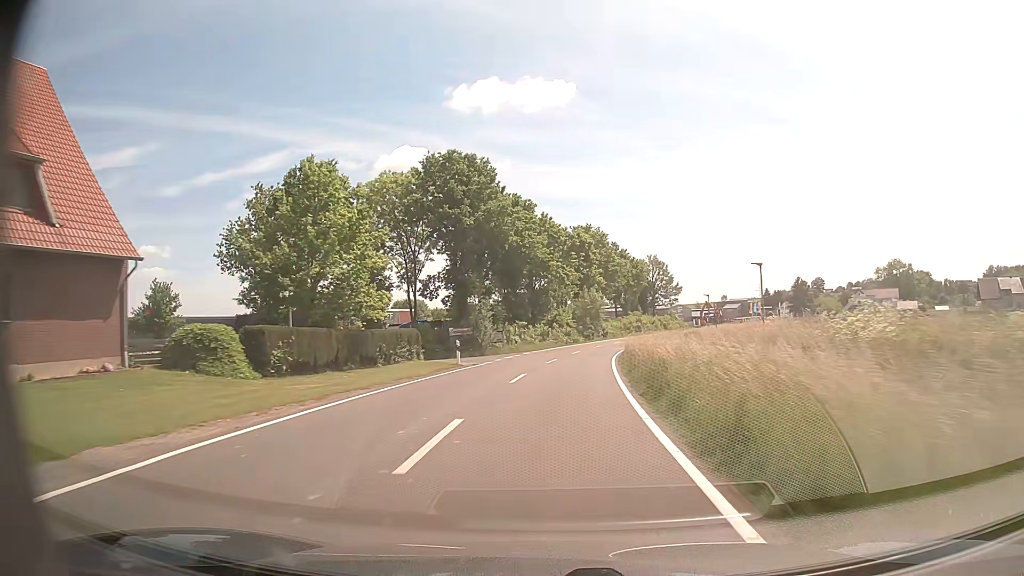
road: tertiary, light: Day
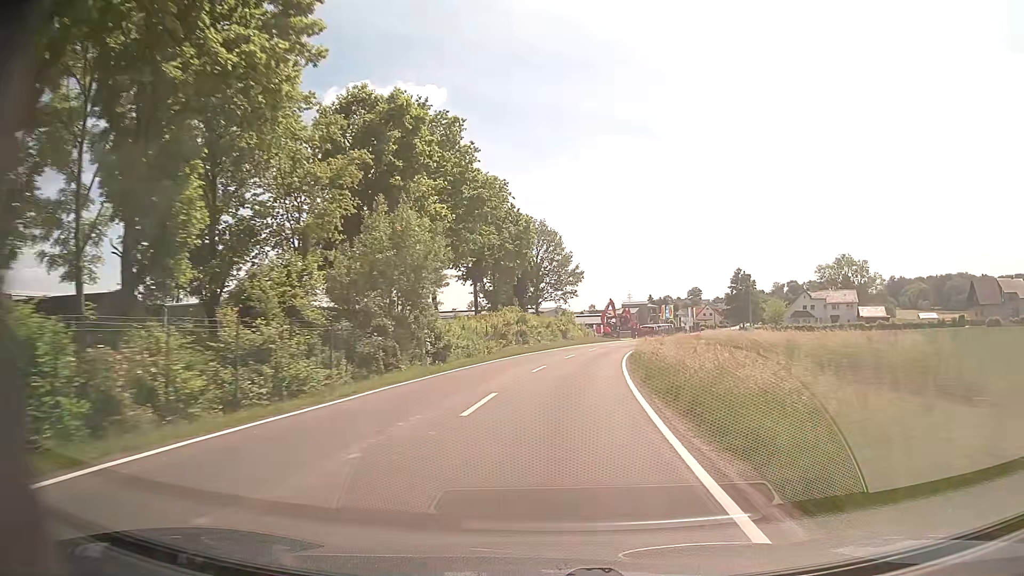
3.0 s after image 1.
(+5.3, +55.1) m; +12°
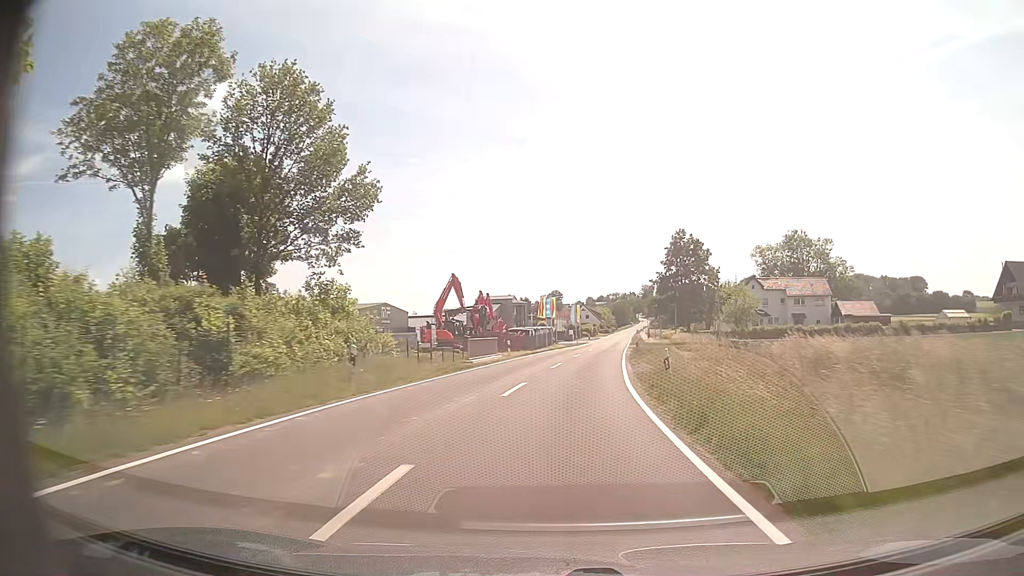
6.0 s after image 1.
(+5.8, +55.5) m; +12°
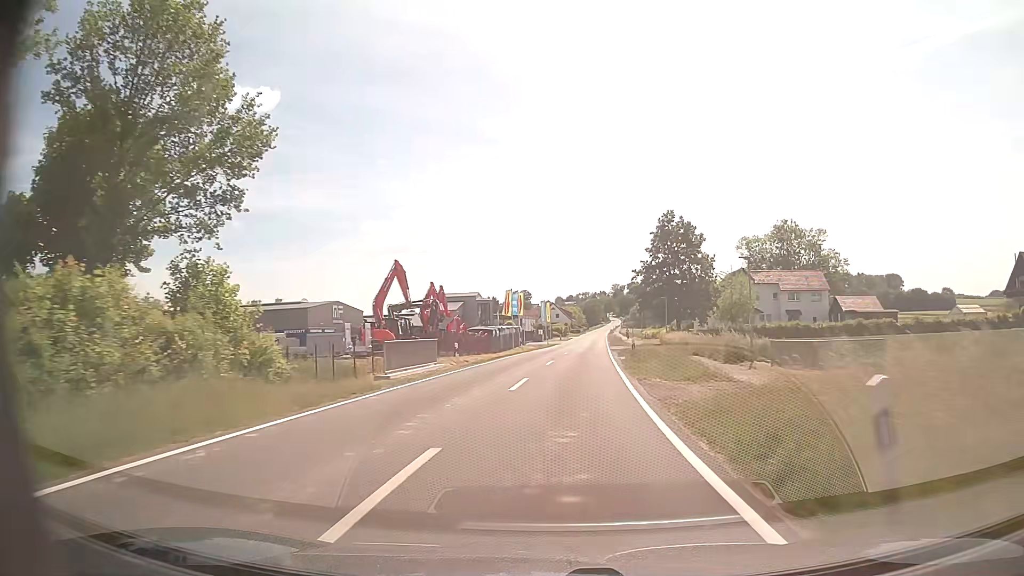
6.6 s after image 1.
(+0.3, +11.0) m; +3°
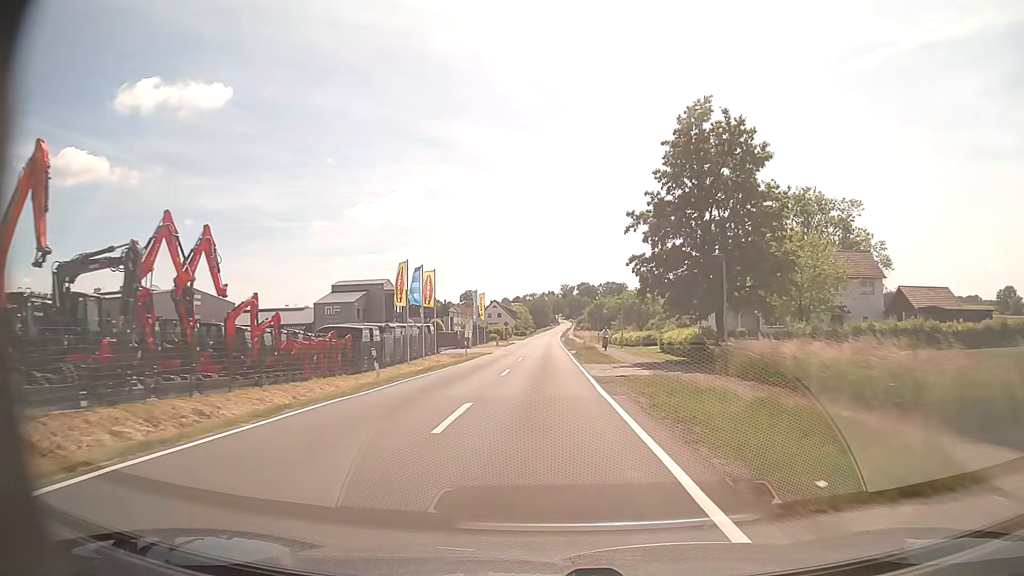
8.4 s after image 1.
(+1.7, +32.8) m; +5°
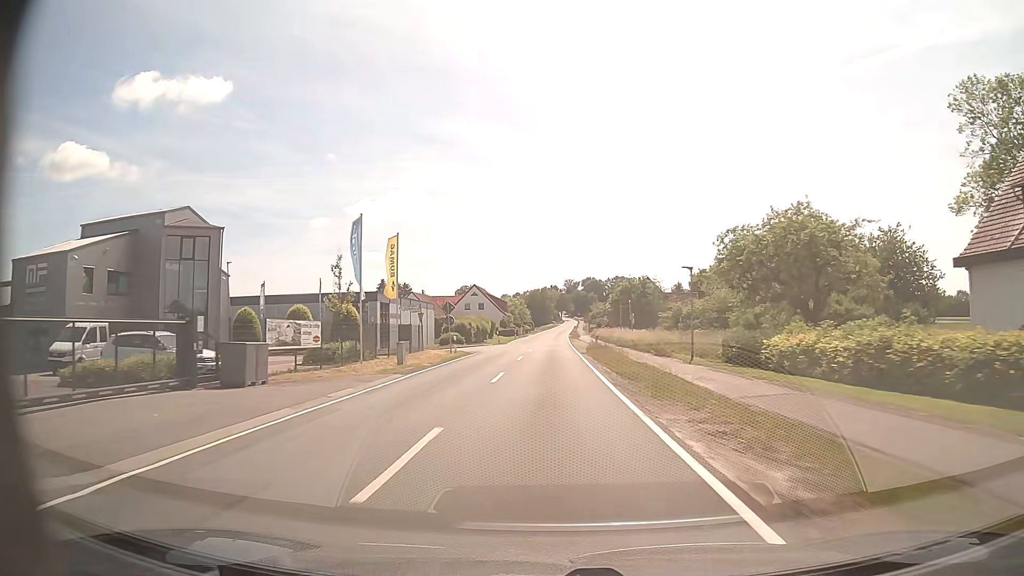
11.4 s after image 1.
(+0.1, +54.1) m; 0°
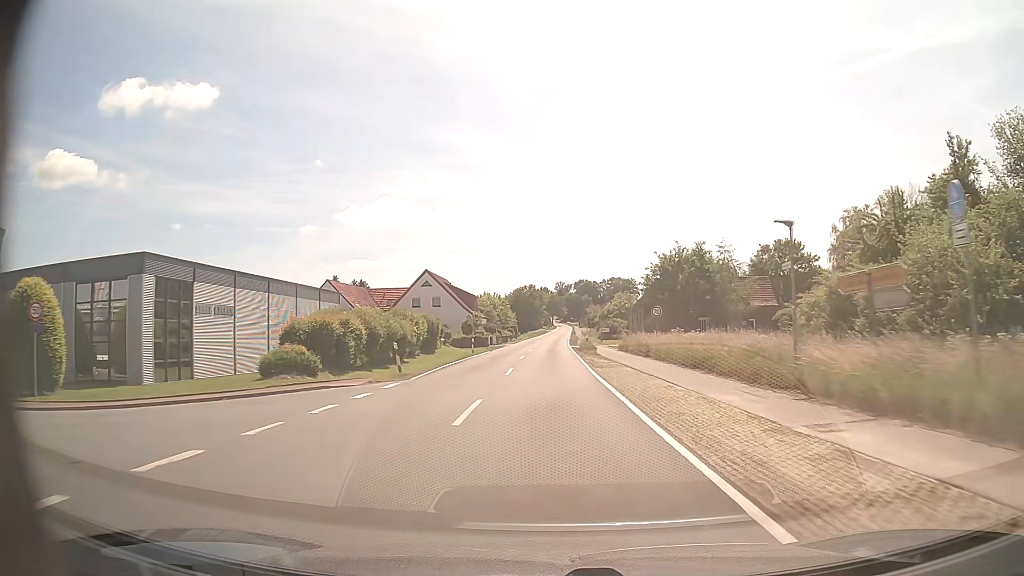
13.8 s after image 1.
(+0.2, +43.3) m; +1°
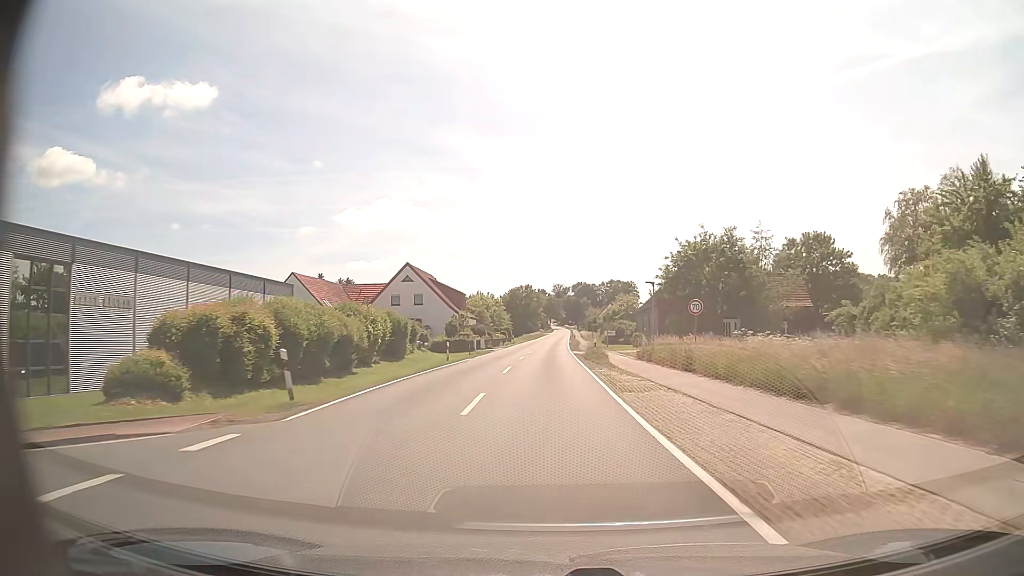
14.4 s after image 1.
(0.0, +10.8) m; 0°
(0, +10) (0, +20) (0, +30) (0, +40) (+1, +50) (+1, +60) (+1, +70) (+1, +80) (+1, +90) (+2, +100) m
